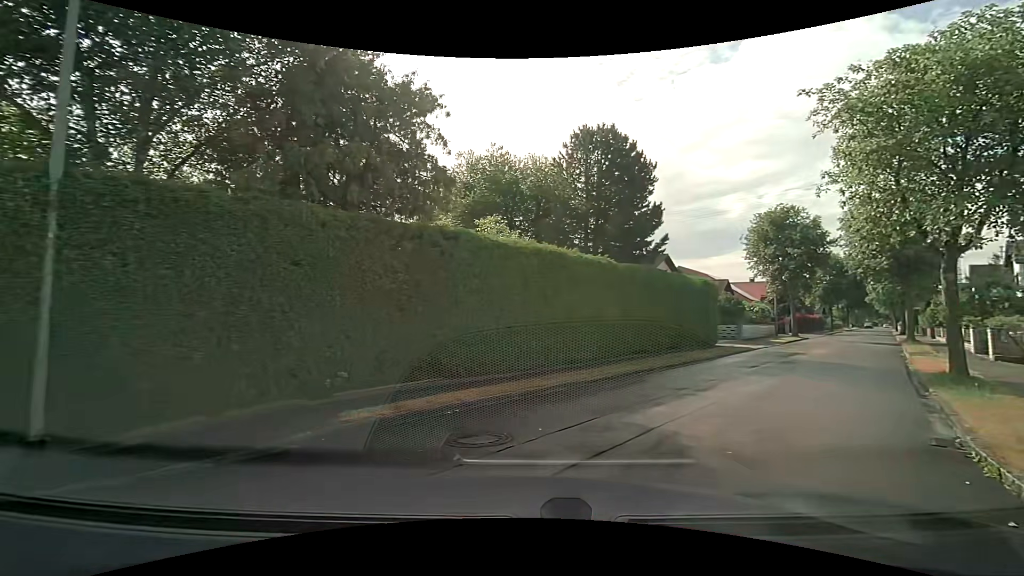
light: Day
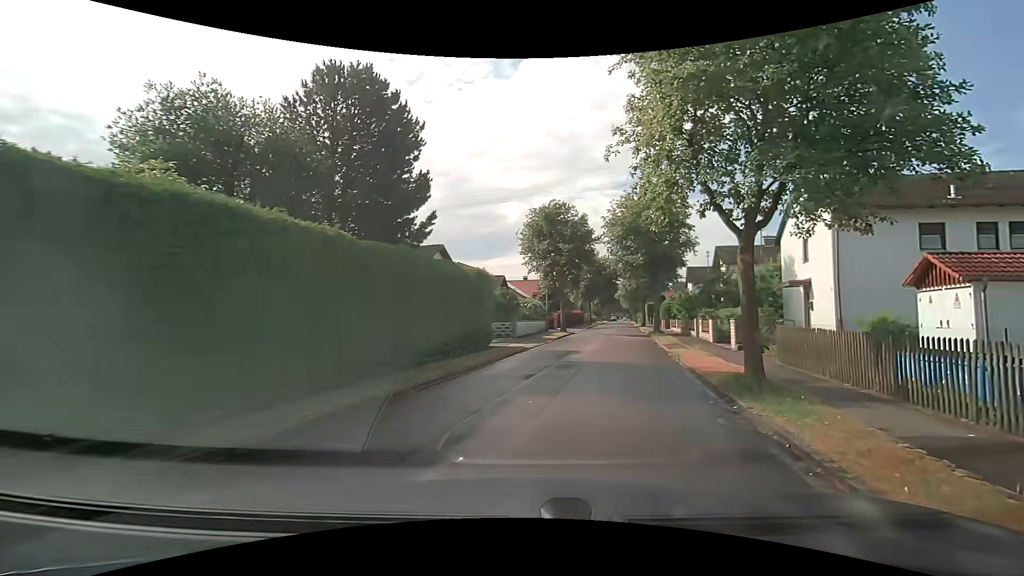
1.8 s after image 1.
(+1.1, +4.7) m; +26°
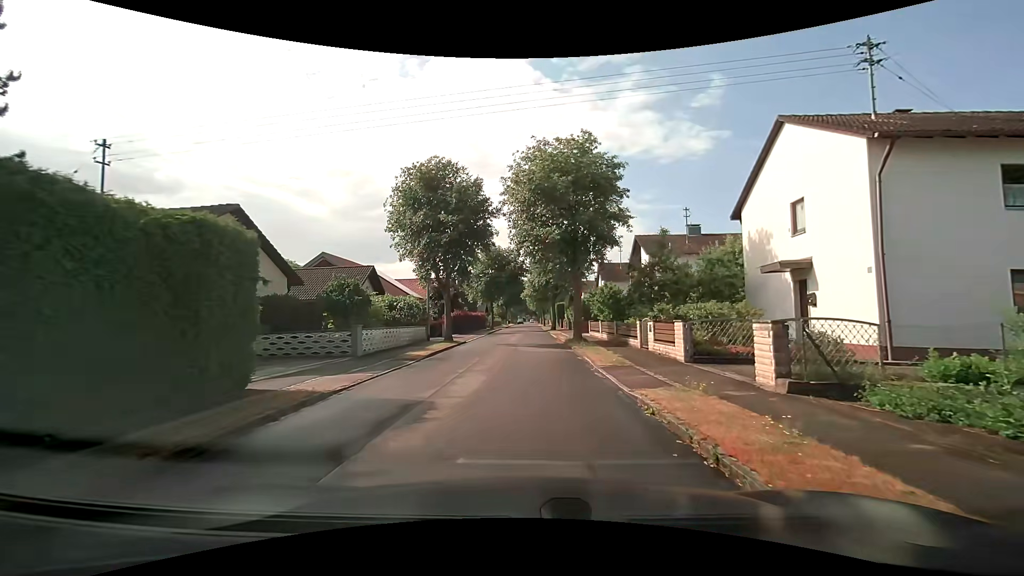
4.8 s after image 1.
(+1.6, +11.2) m; +11°
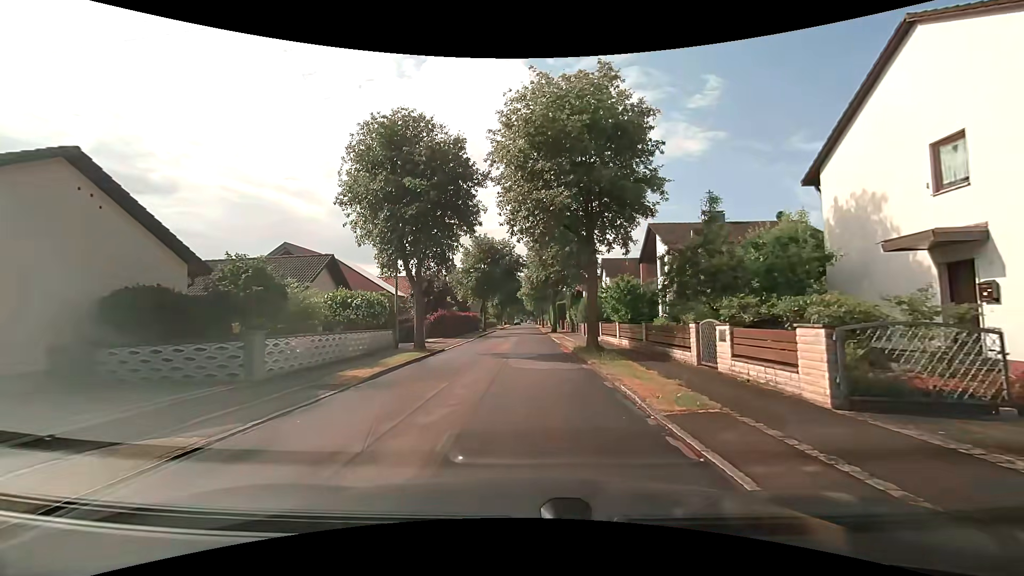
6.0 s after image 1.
(0.0, +6.6) m; +1°
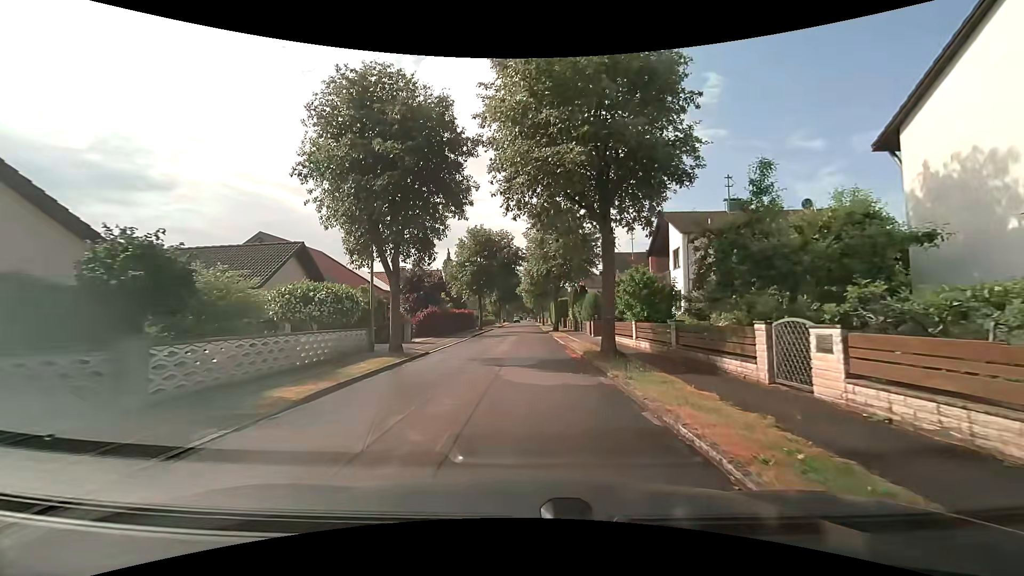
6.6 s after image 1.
(0.0, +3.6) m; -2°
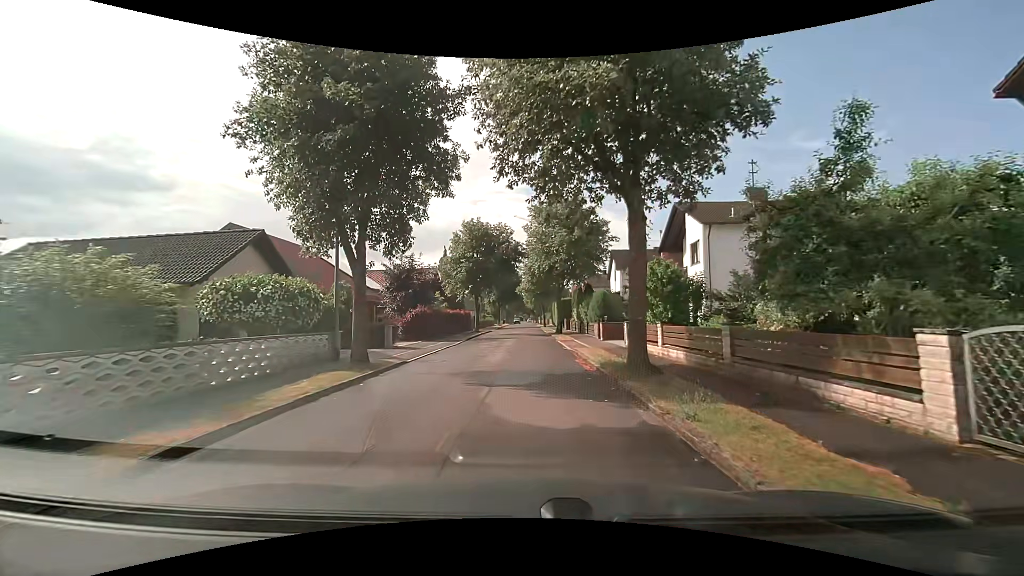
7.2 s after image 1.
(0.0, +3.7) m; +1°
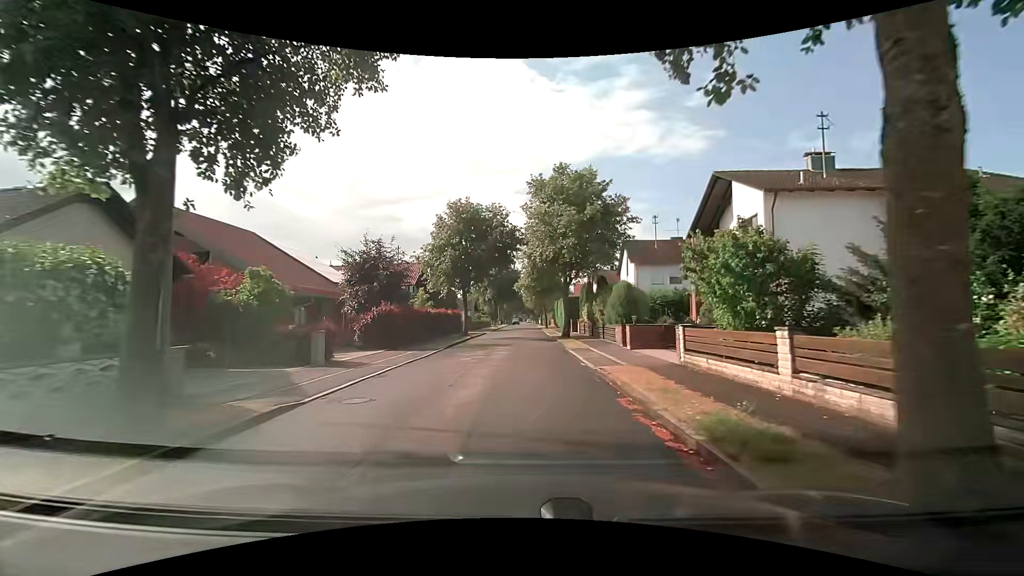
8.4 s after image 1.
(0.0, +7.5) m; 0°
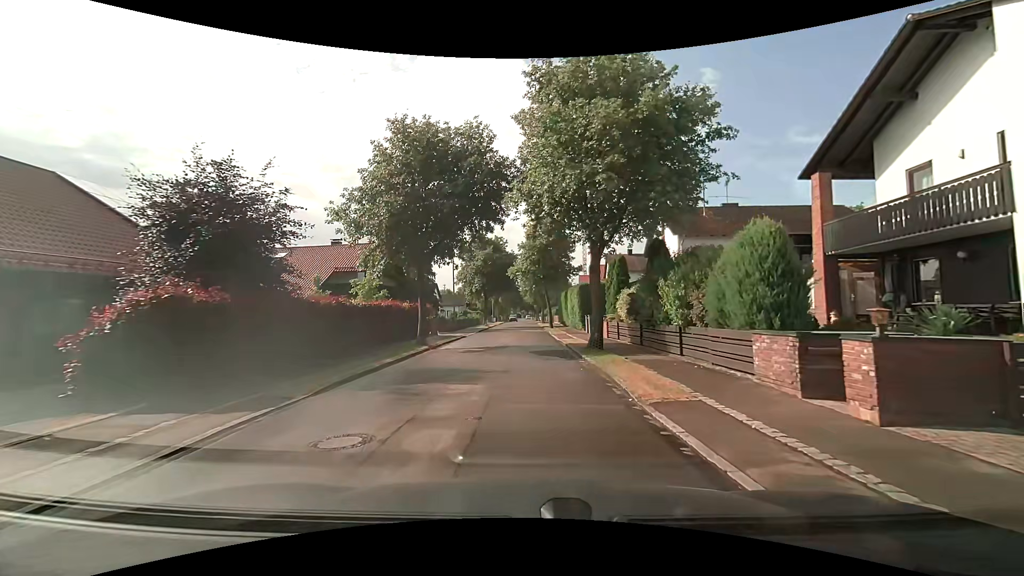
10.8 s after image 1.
(+0.1, +13.9) m; 0°
(0, +10) (0, +20) (0, +30) (0, +40) (0, +50) (0, +60) (0, +70) (0, +80) (0, +90) (0, +100) m
